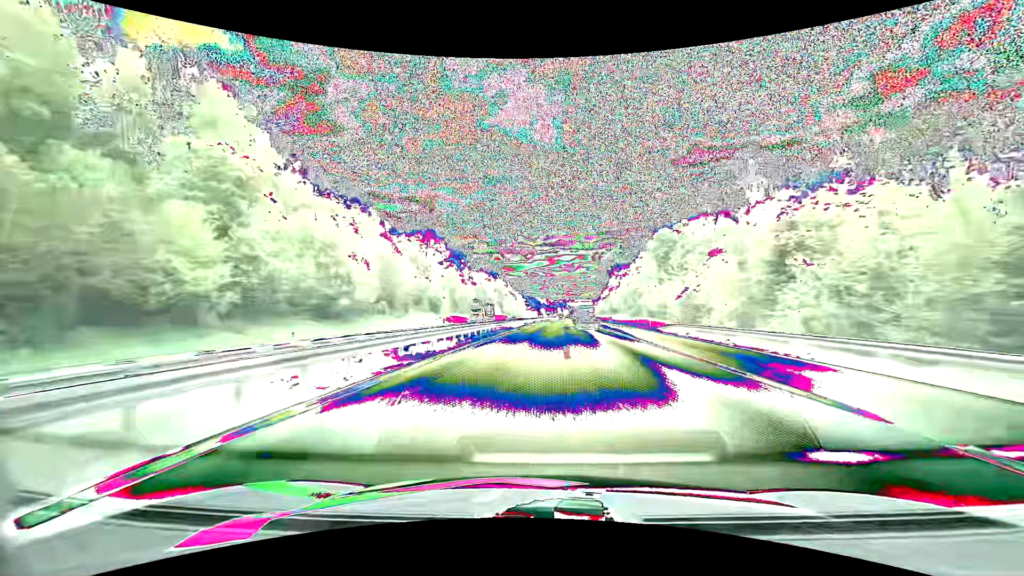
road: motorway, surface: asphalt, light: Day
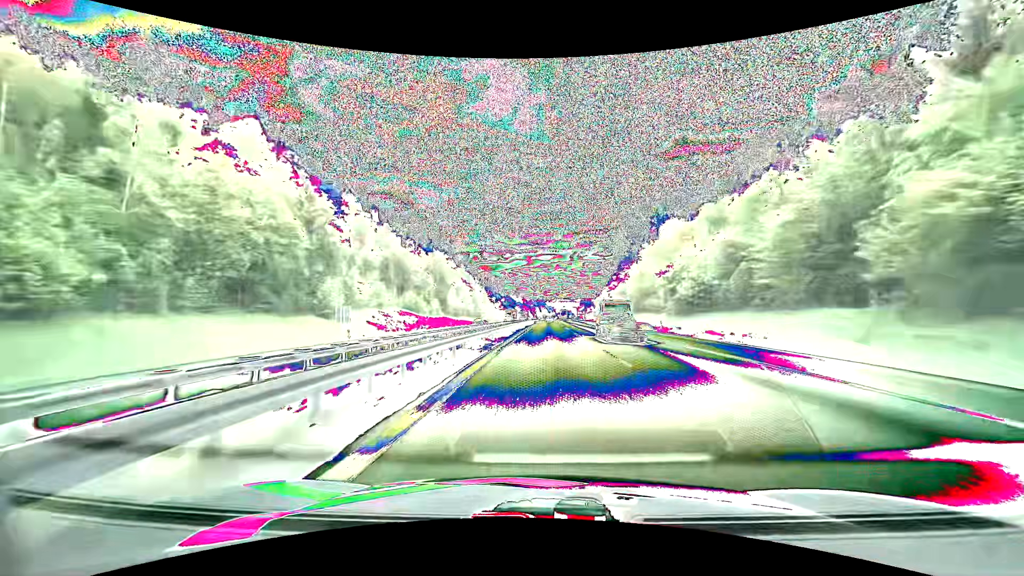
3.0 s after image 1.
(+1.9, +91.3) m; +3°
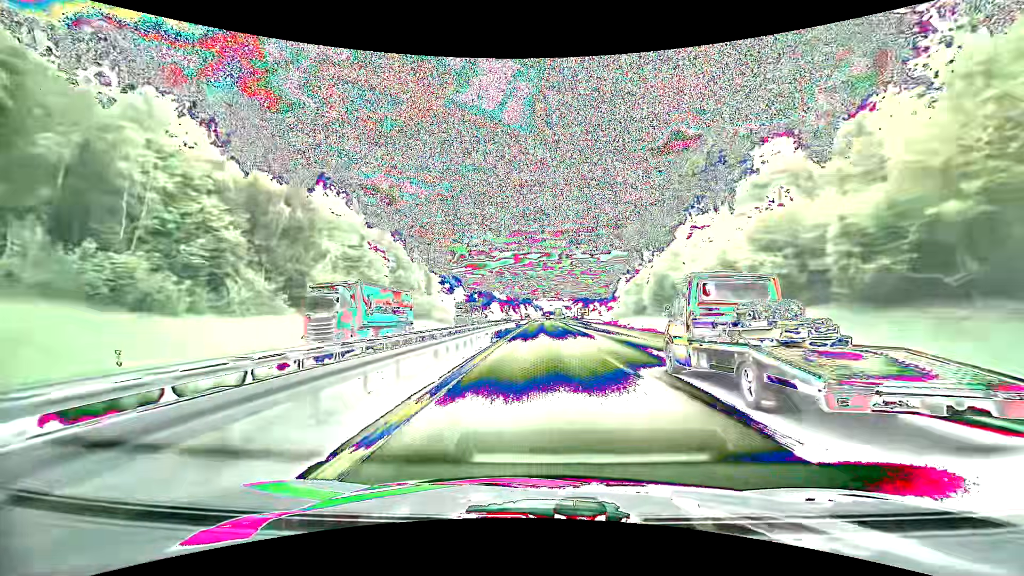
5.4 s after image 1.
(+1.0, +74.1) m; +2°
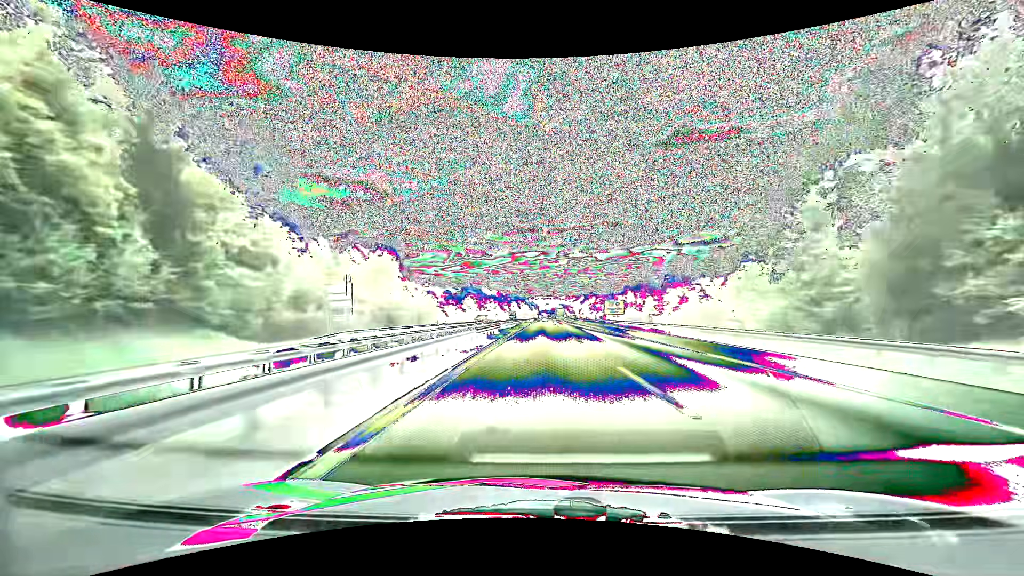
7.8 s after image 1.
(+0.3, +75.7) m; 0°
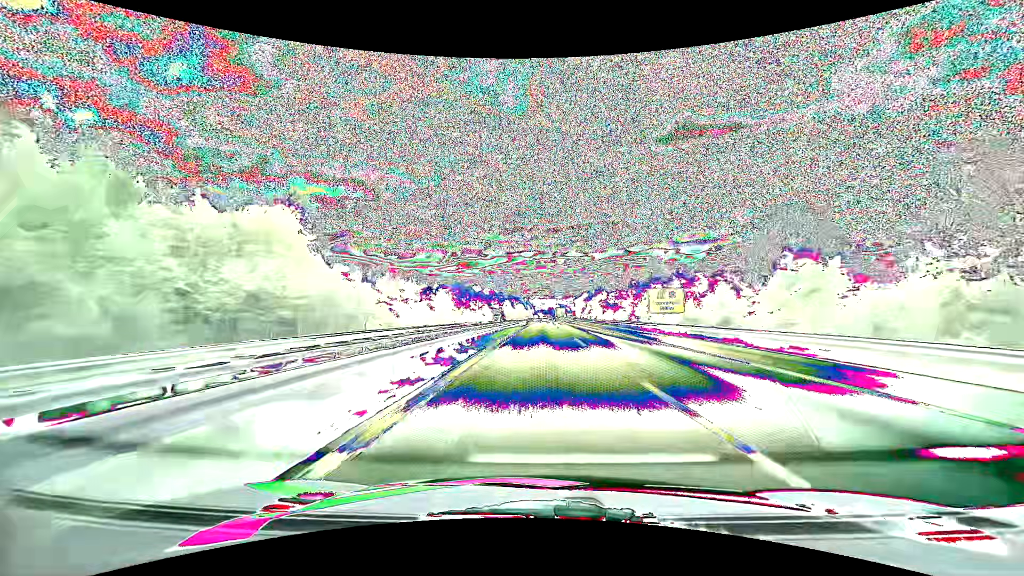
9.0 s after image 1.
(+0.2, +38.7) m; 0°
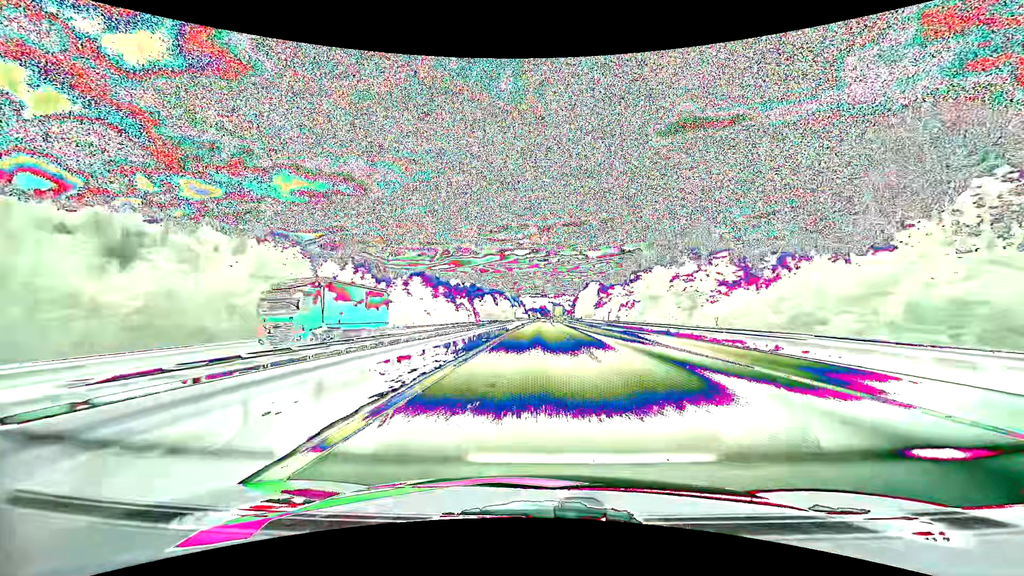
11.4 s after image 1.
(+0.8, +79.6) m; +1°
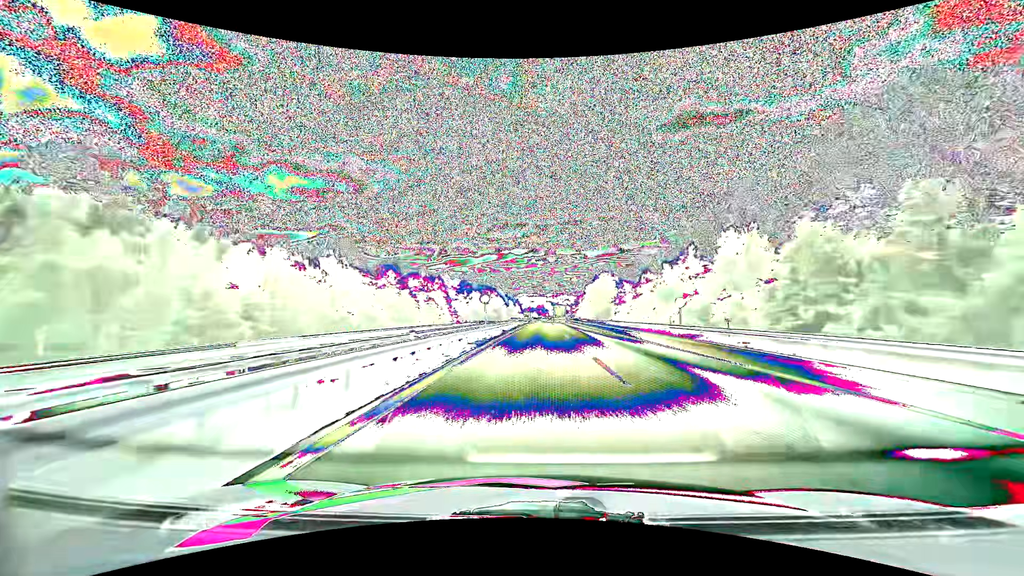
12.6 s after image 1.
(+0.1, +40.9) m; 0°
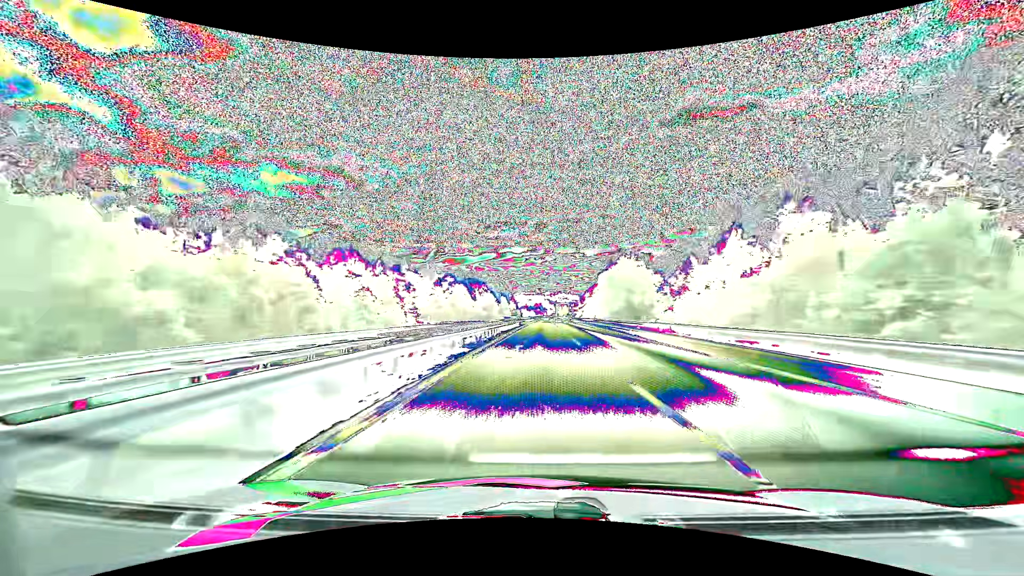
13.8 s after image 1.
(+0.1, +41.5) m; 0°
(0, +10) (0, +20) (0, +30) (0, +40) (0, +50) (0, +60) (+1, +70) (+1, +80) (+1, +90) (+1, +100) m
